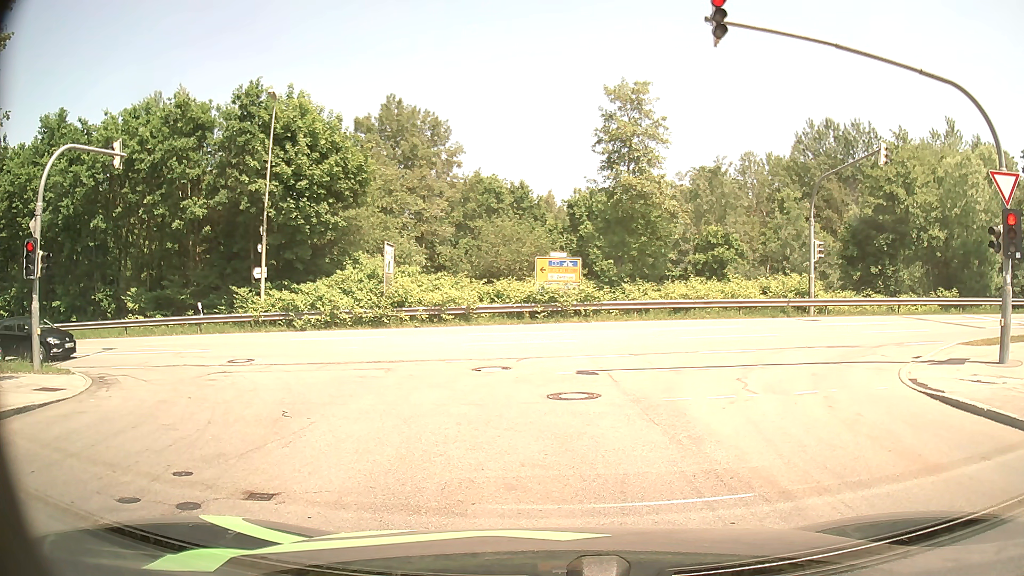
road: residential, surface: asphalt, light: Day
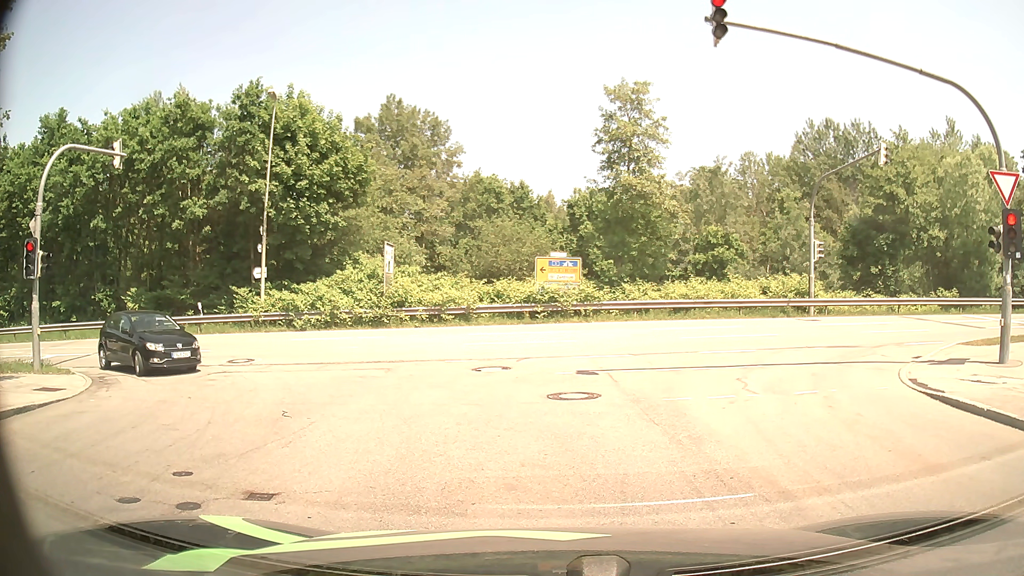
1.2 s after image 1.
(0.0, 0.0) m; 0°
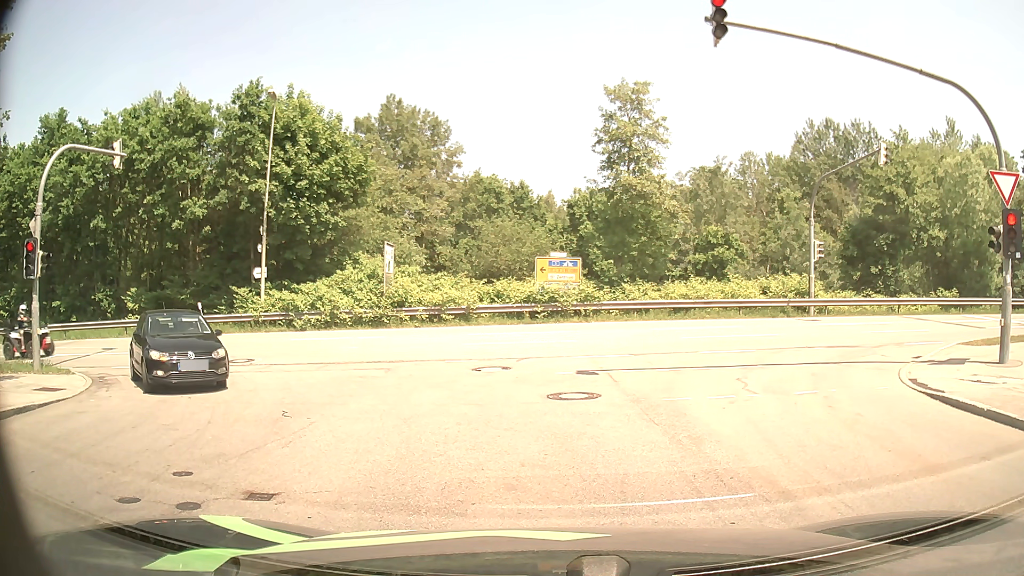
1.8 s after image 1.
(0.0, 0.0) m; 0°
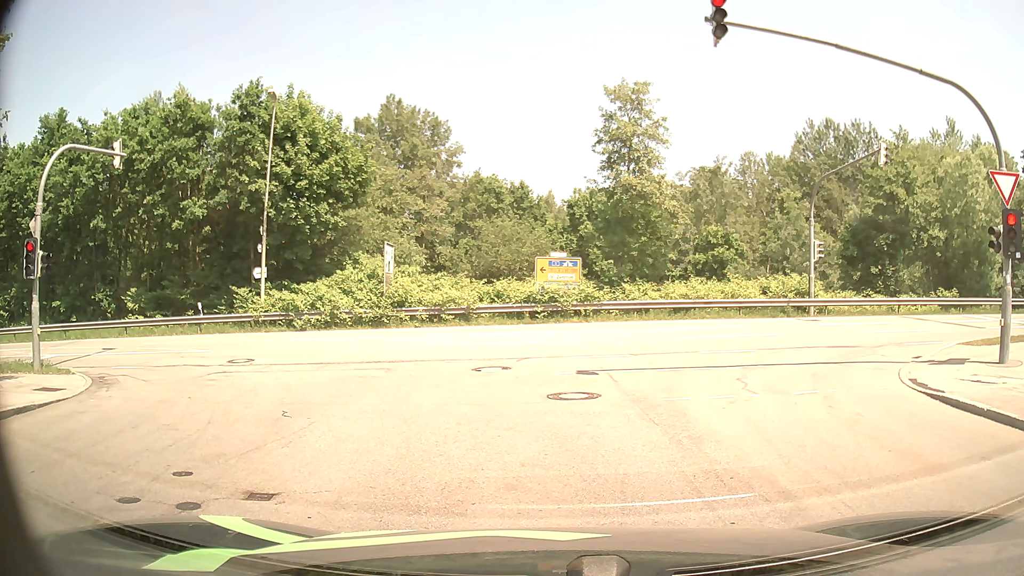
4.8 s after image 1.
(0.0, 0.0) m; 0°
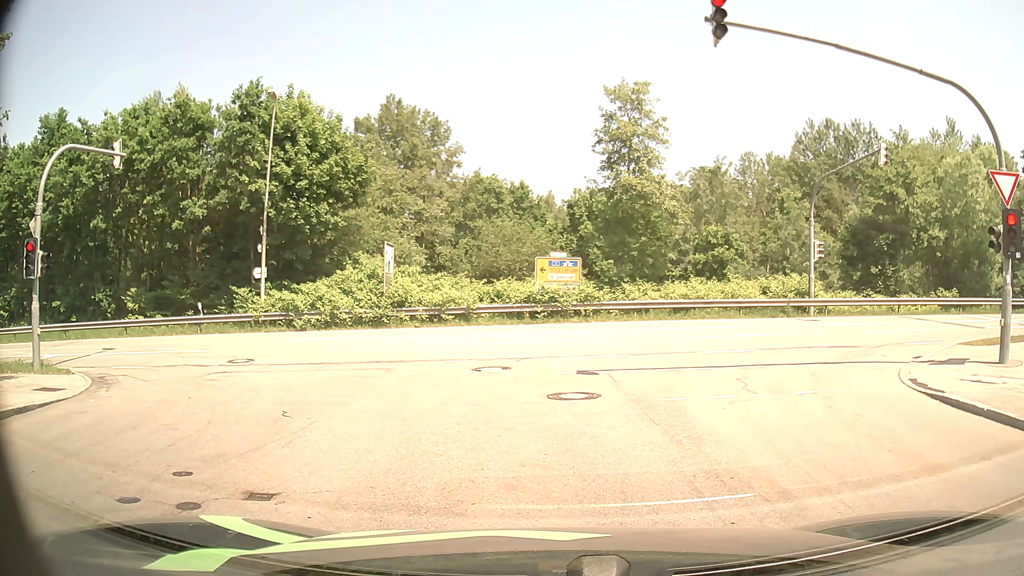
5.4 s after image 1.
(0.0, 0.0) m; 0°
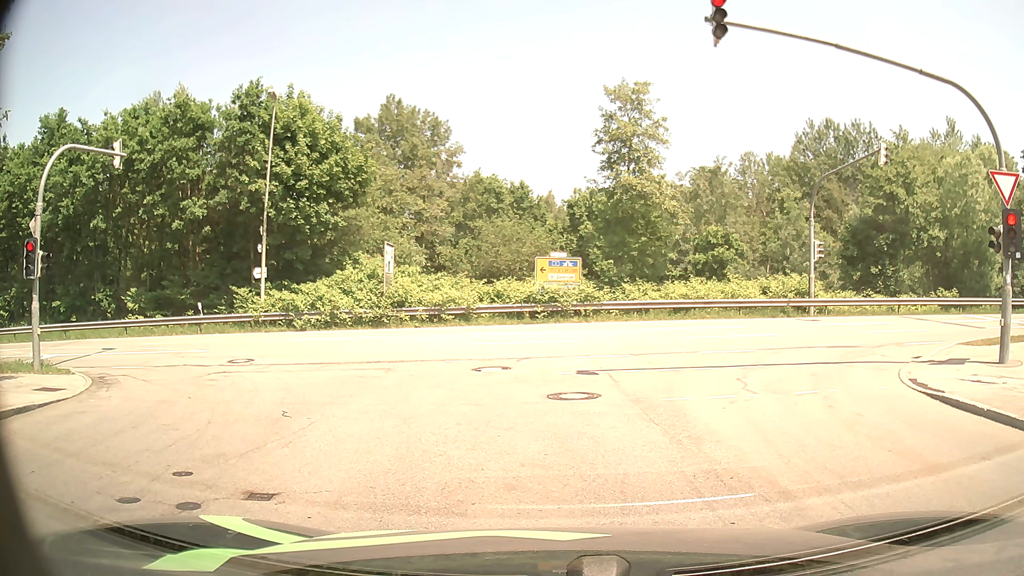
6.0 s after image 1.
(0.0, 0.0) m; 0°
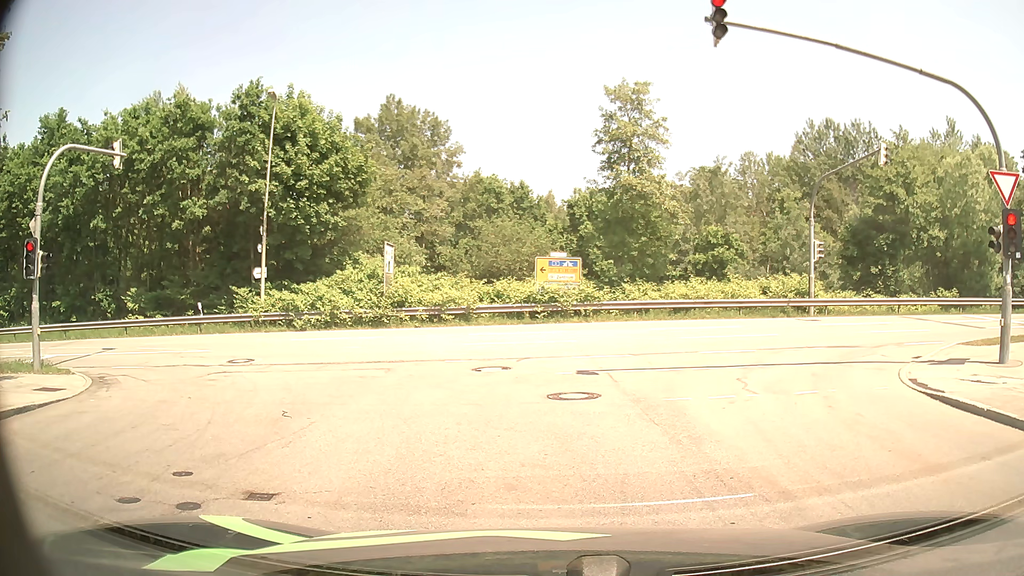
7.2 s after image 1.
(0.0, 0.0) m; 0°
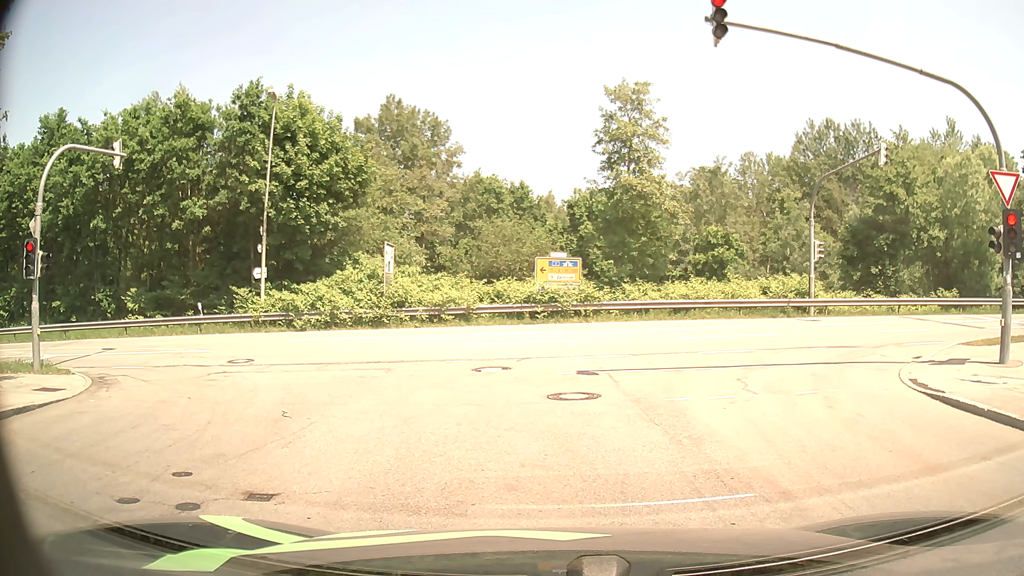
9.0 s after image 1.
(0.0, 0.0) m; 0°
(-1, +10) (-7, +18) (-16, +21) (-26, +21) (-36, +20) (-46, +18) (-56, +16) (-66, +14) (-76, +12) (-85, +10) m
